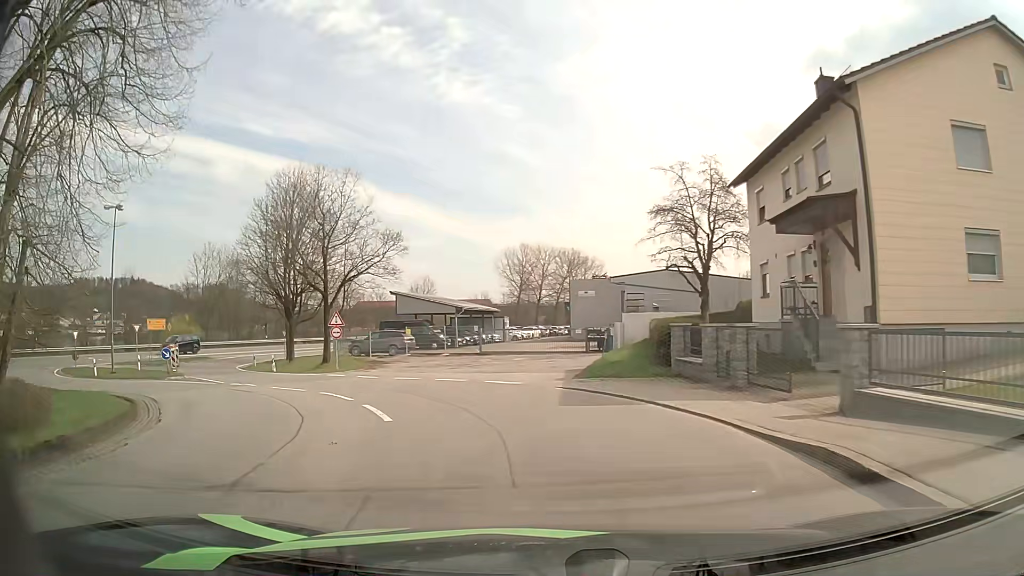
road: unclassified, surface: asphalt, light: Day
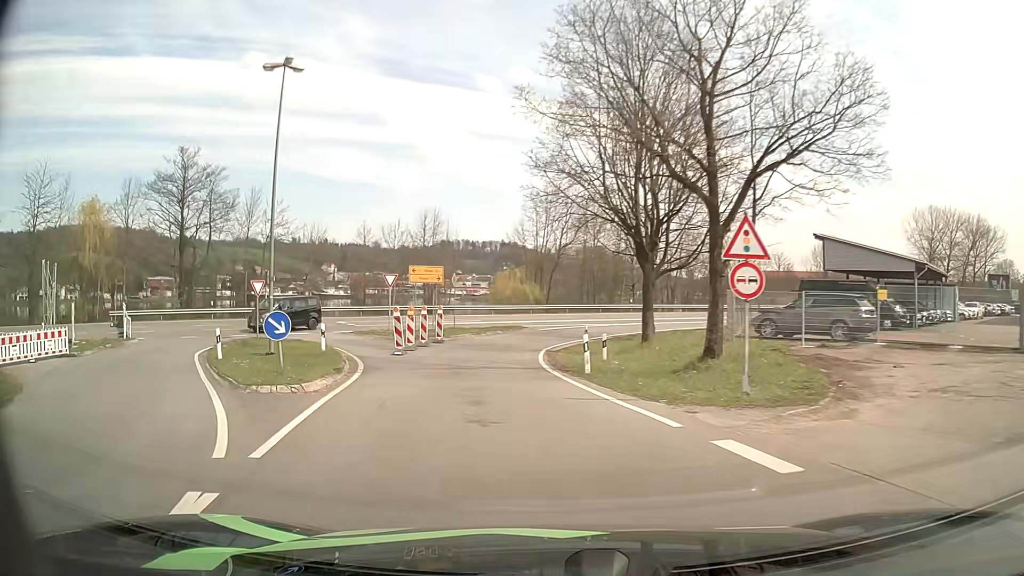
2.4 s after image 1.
(-6.3, +21.3) m; -32°
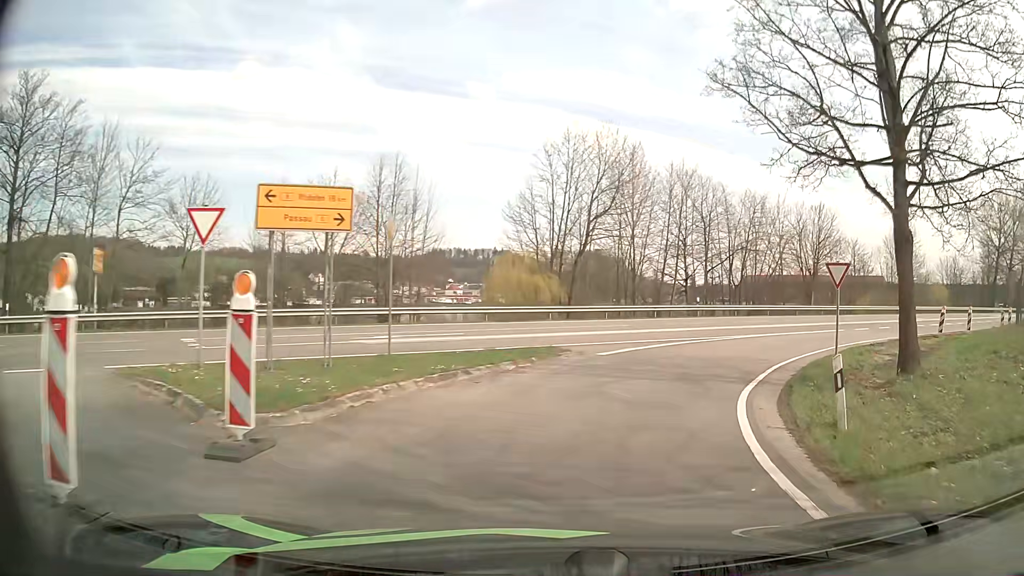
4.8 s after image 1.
(-2.4, +23.8) m; -1°
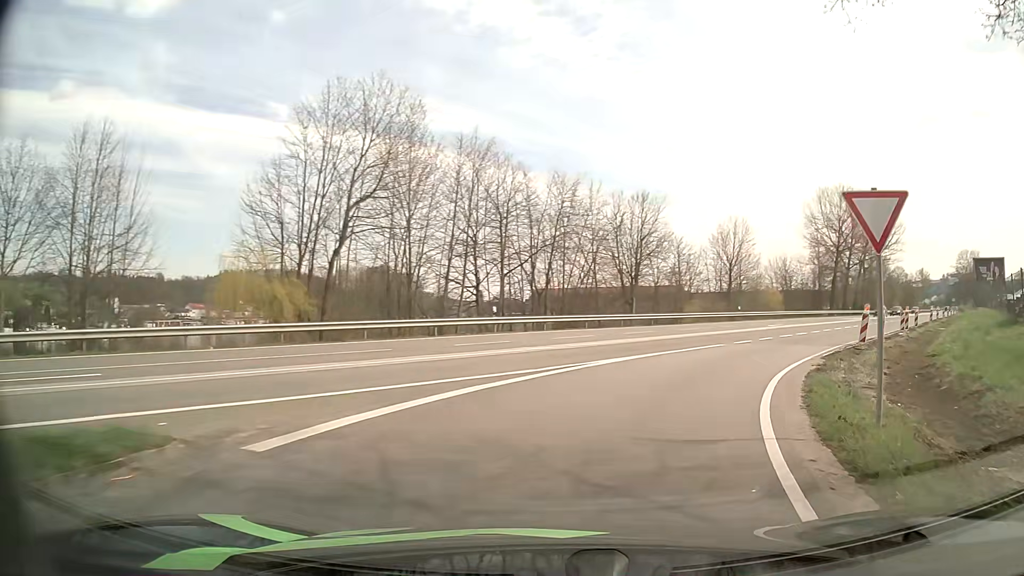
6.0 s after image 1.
(+1.7, +11.8) m; +17°
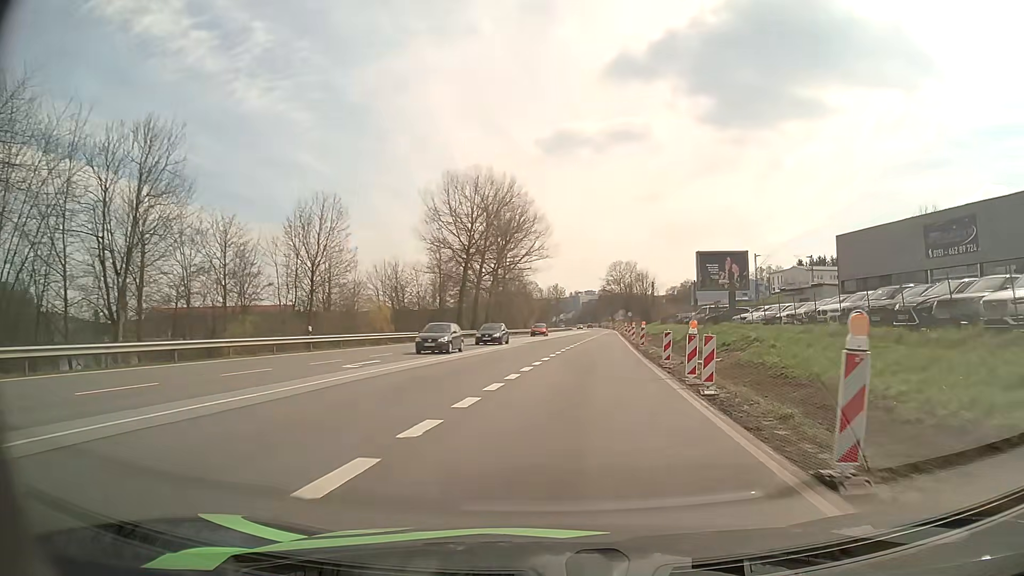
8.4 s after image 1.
(+8.7, +24.3) m; +33°
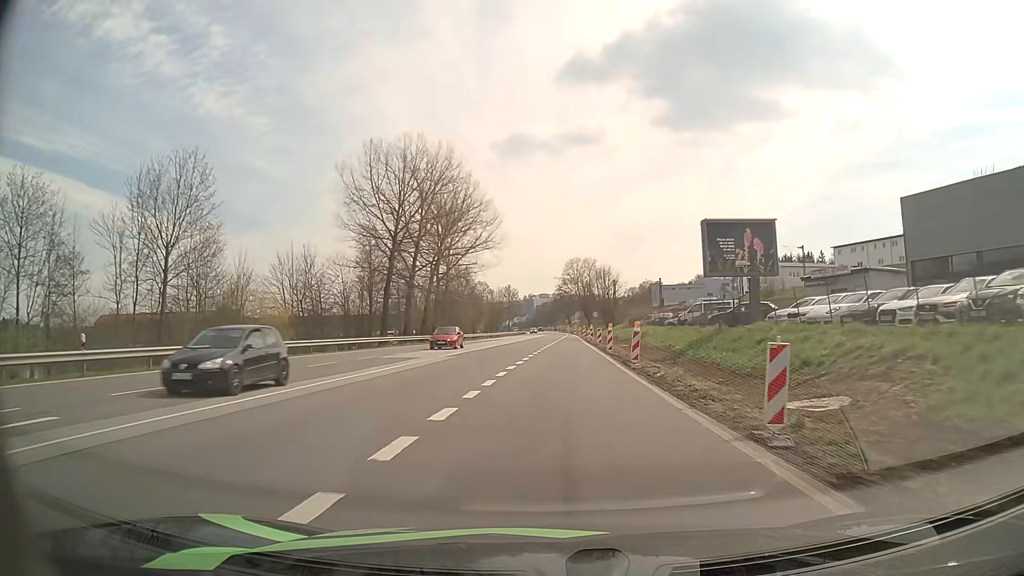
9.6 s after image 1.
(+0.8, +16.3) m; +4°
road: primary
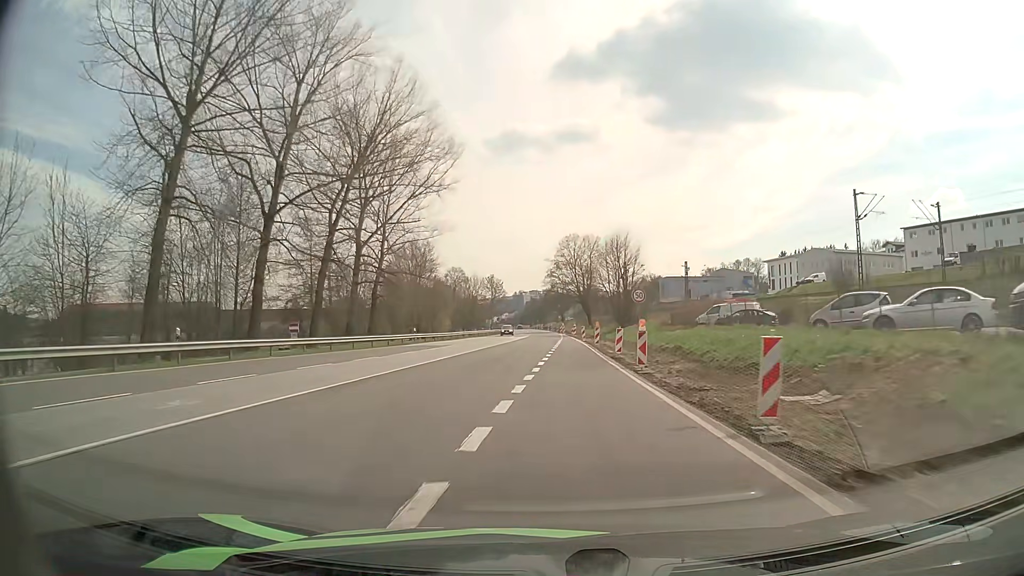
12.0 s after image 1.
(+0.7, +39.9) m; +1°
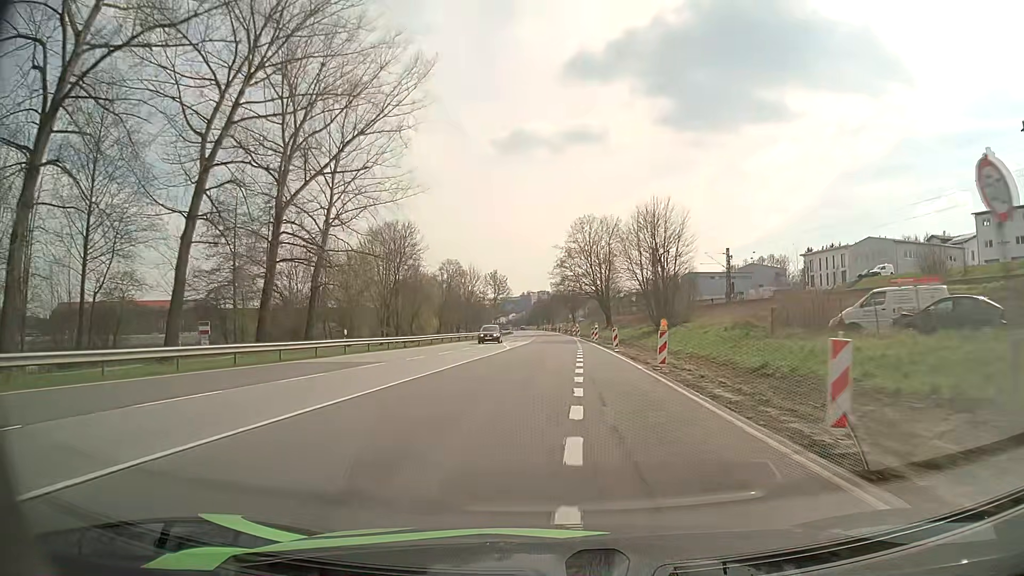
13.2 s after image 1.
(-0.2, +22.6) m; 0°
(0, +10) (0, +20) (0, +30) (0, +40) (0, +50) (0, +60) (0, +70) (0, +80) (-1, +90) (-1, +100) m
